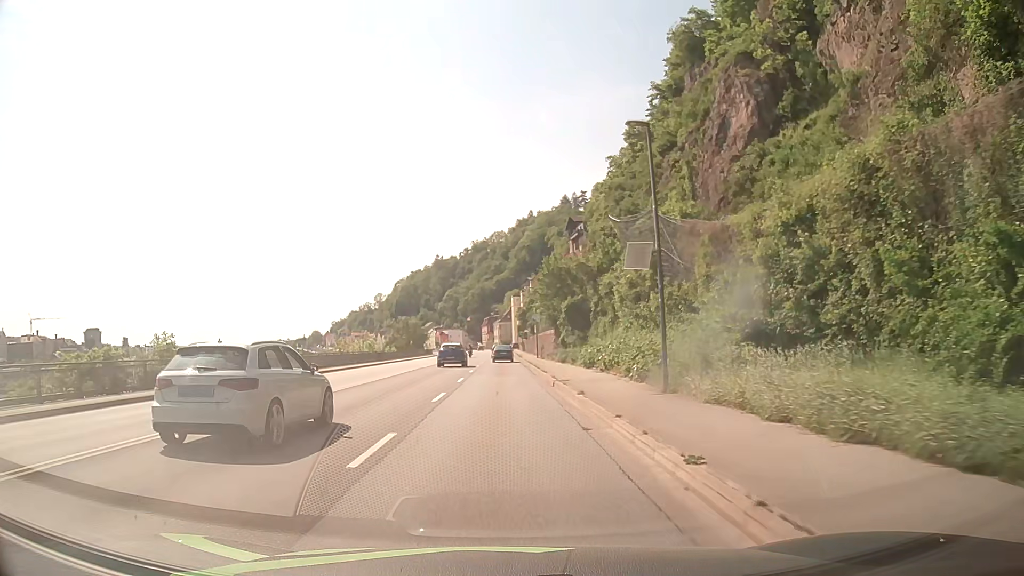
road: primary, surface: asphalt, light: Day
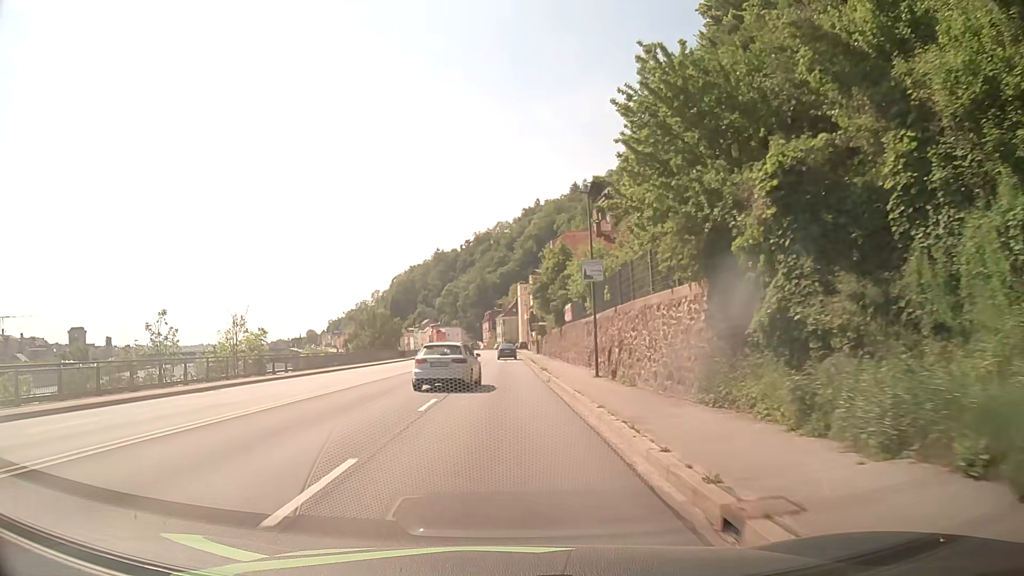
(-0.1, +38.6) m; 0°
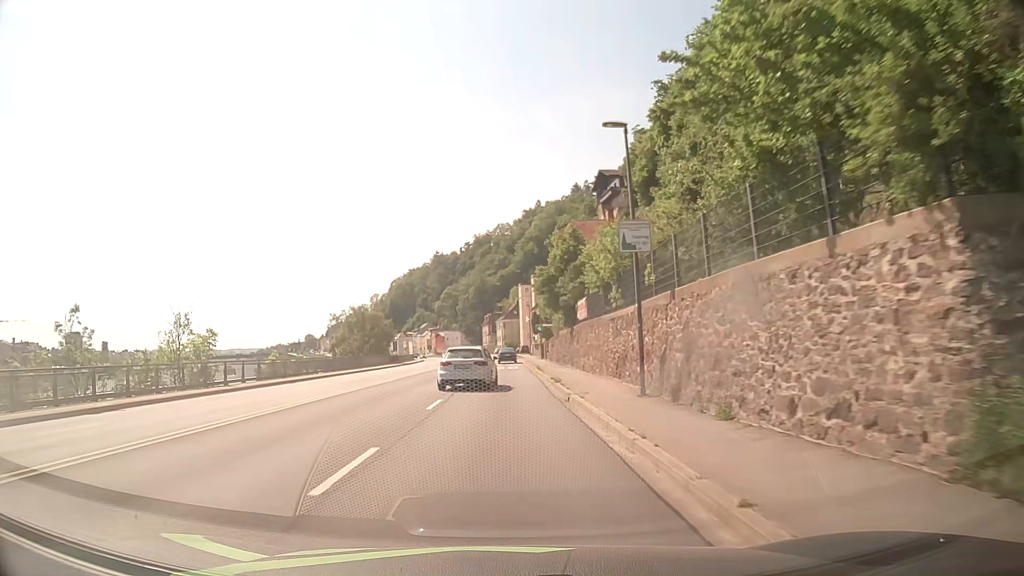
(0.0, +7.8) m; 0°
(0, +10) (0, +20) (0, +30) (0, +40) (0, +50) (-1, +60) (-1, +70) (-1, +80) (-1, +90) (-2, +100) m
